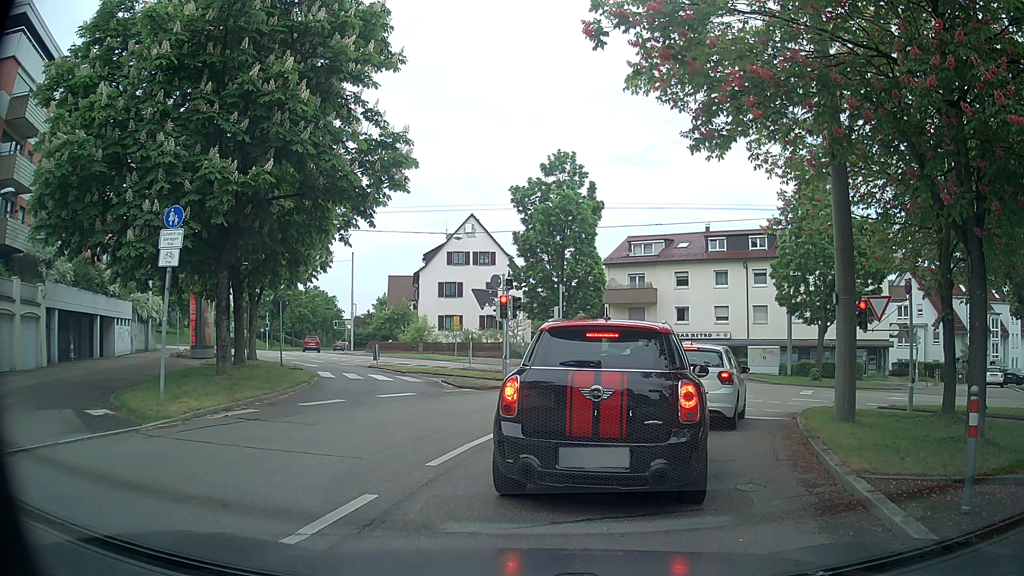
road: secondary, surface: asphalt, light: Day
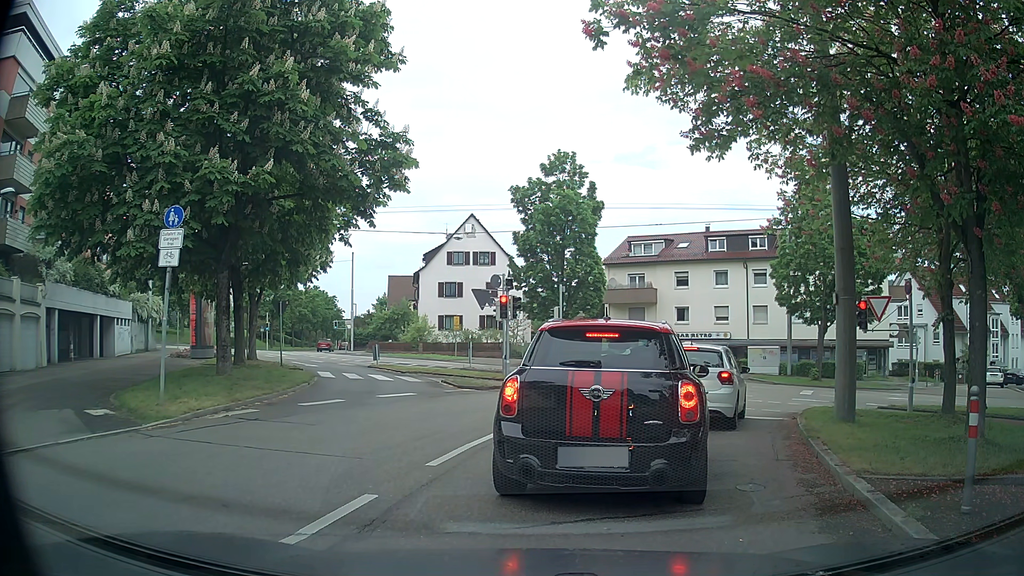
(0.0, 0.0) m; 0°
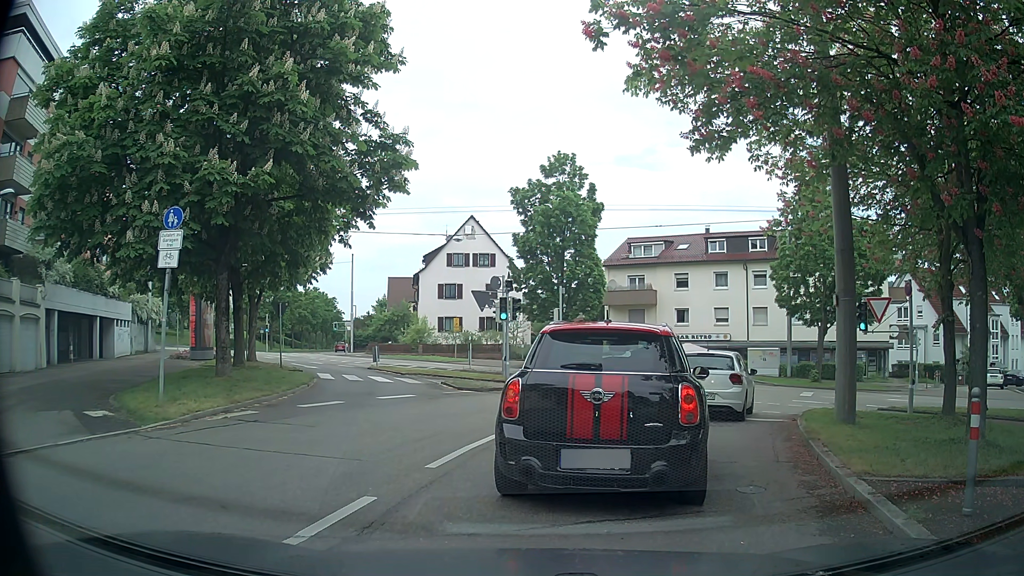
(0.0, 0.0) m; 0°
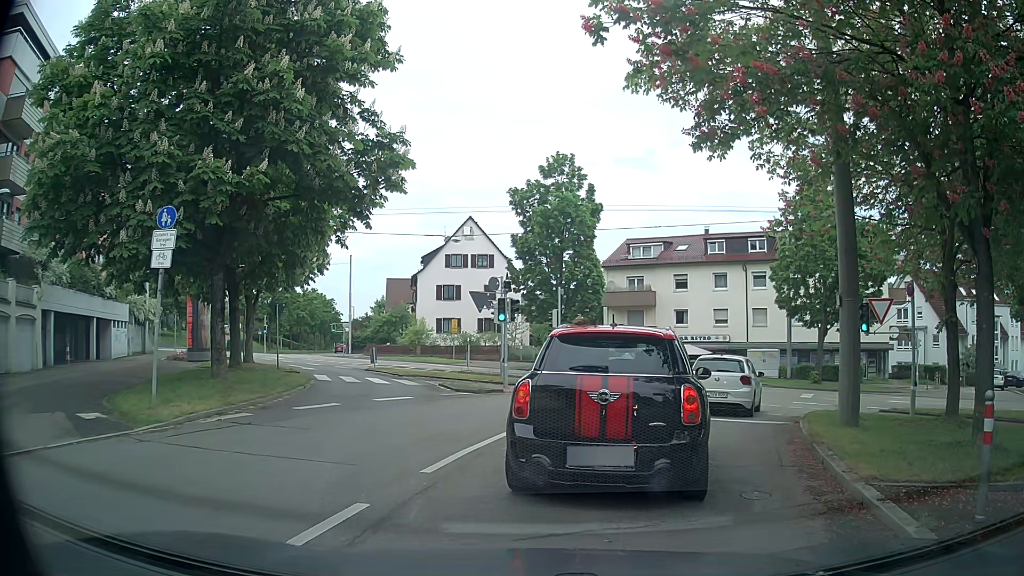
(0.0, +0.2) m; 0°
